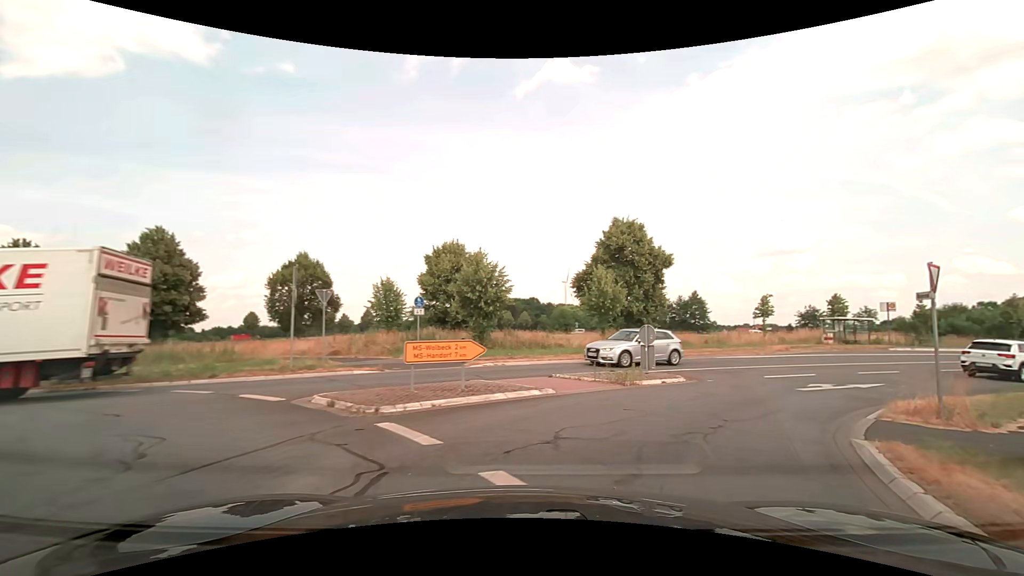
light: Day
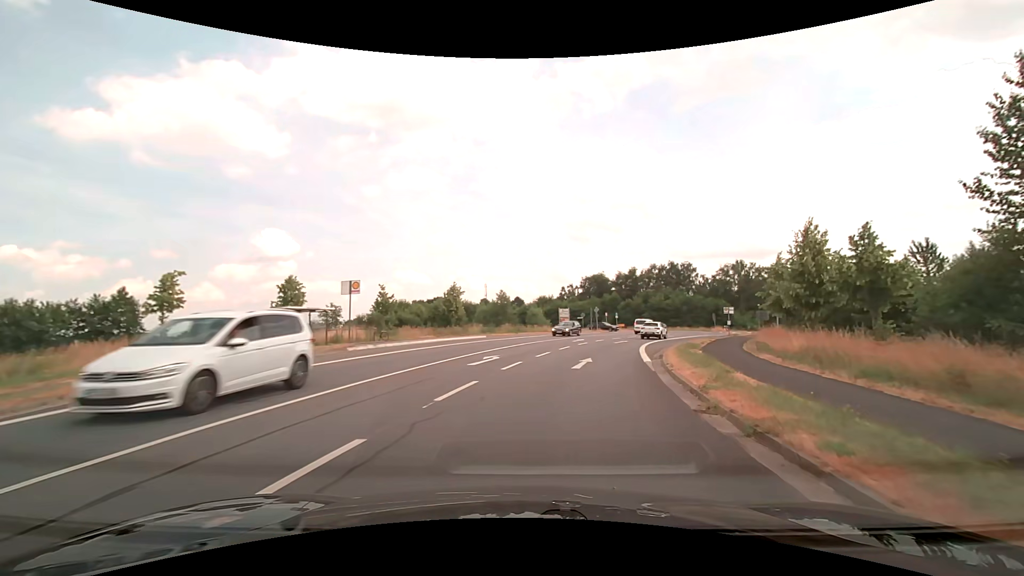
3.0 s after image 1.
(+10.6, +17.5) m; +55°
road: tertiary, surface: asphalt
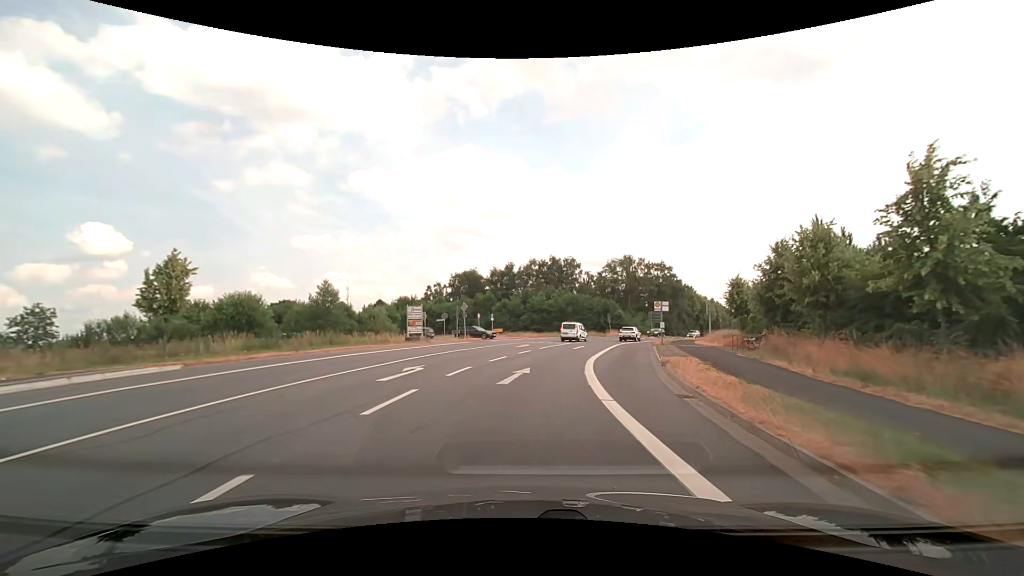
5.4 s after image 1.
(+3.5, +24.7) m; +14°
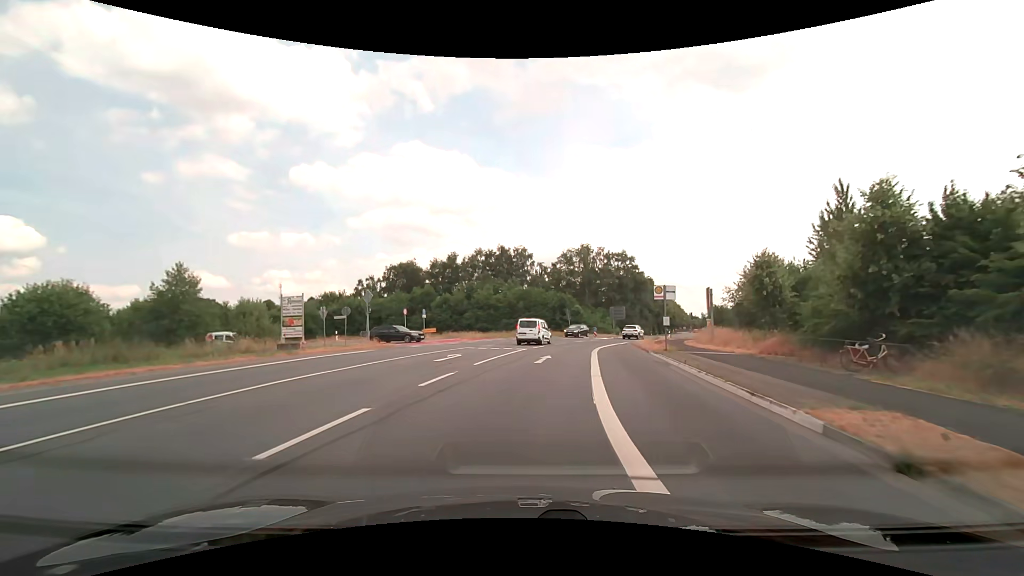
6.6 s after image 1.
(+0.7, +14.3) m; +6°
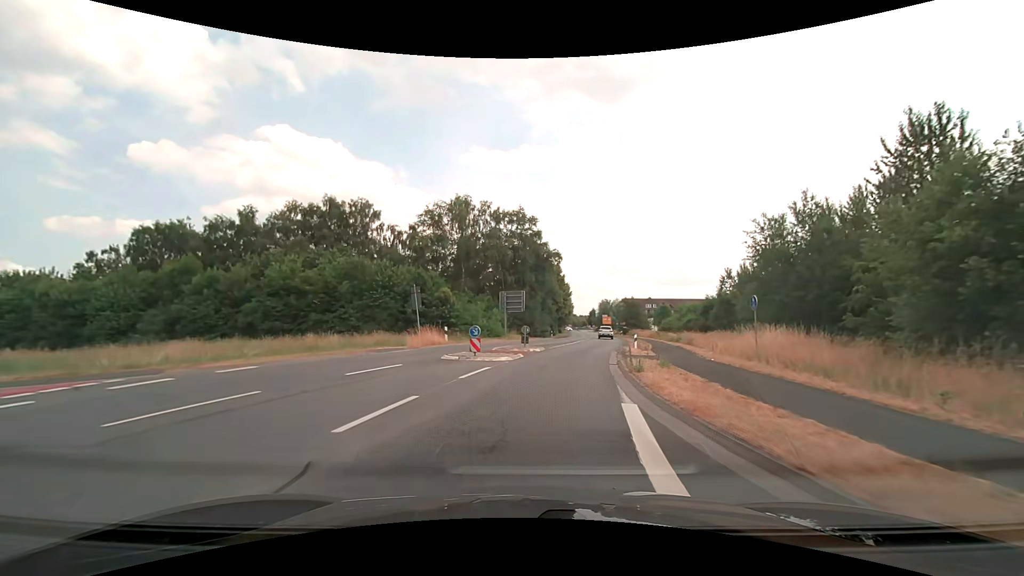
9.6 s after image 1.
(+4.4, +35.9) m; +13°
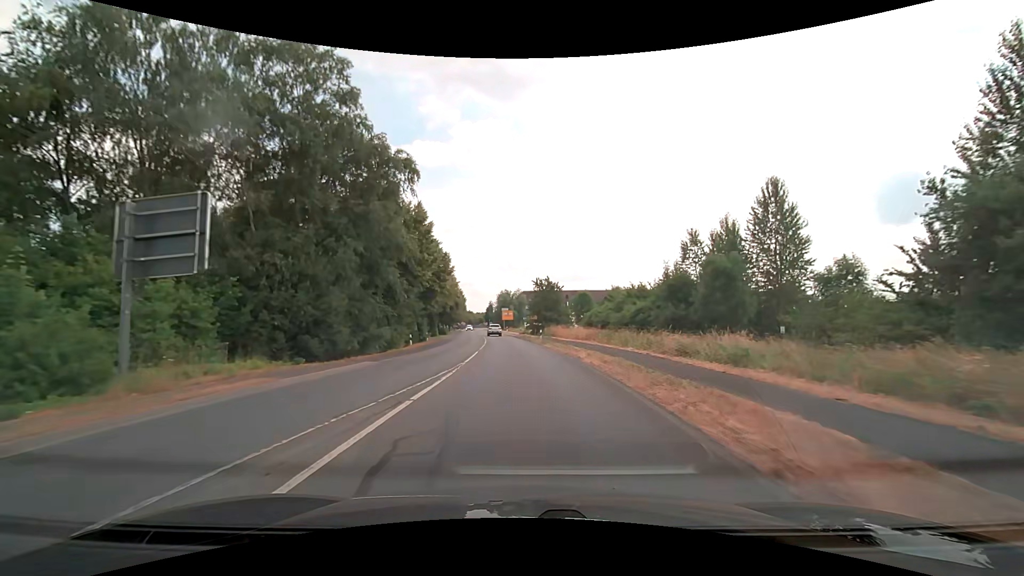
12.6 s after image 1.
(+4.9, +36.8) m; +12°
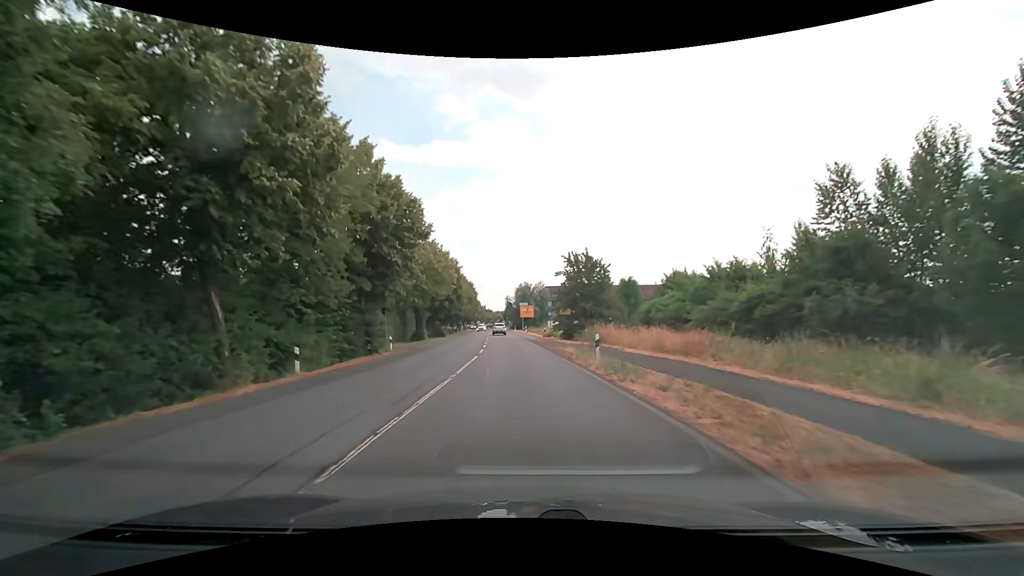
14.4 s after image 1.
(-0.3, +23.5) m; -2°
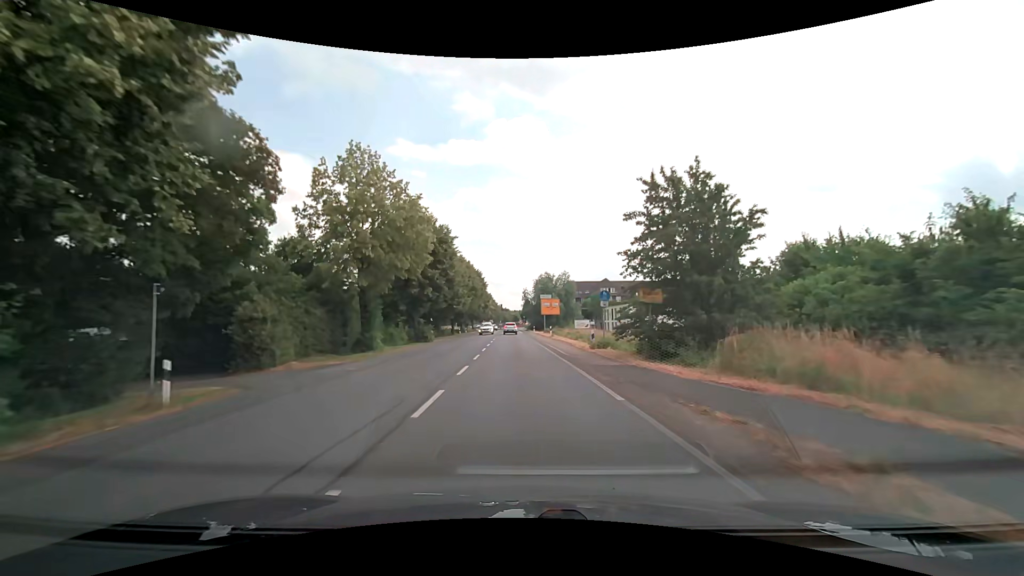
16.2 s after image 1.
(-0.6, +23.6) m; -2°
(0, +10) (0, +20) (0, +30) (-1, +40) (-1, +50) (-1, +60) (-2, +70) (-2, +80) (-2, +90) (-2, +100) m
